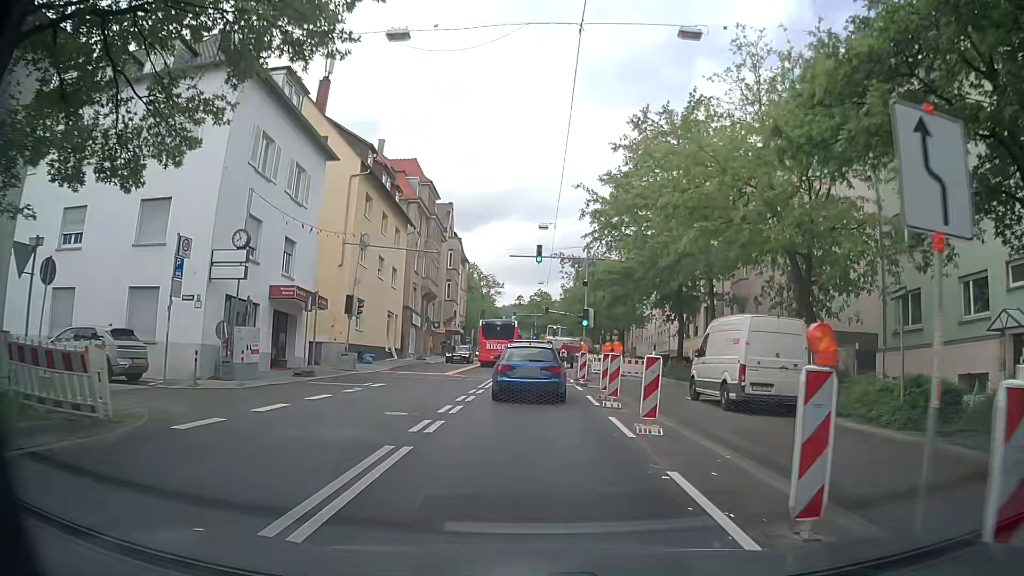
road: secondary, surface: asphalt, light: Day
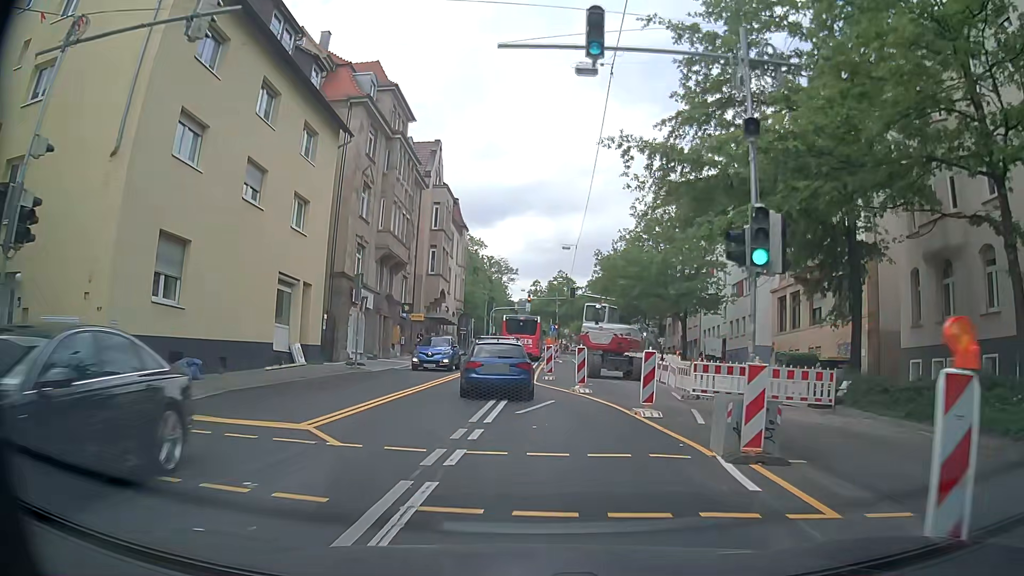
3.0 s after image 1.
(-0.5, +22.2) m; -2°
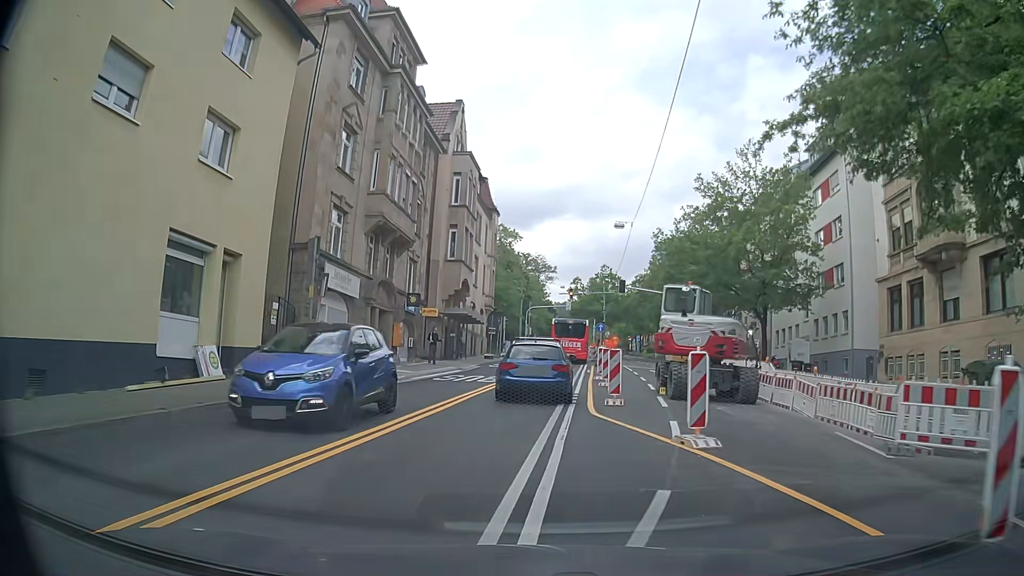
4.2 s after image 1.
(-0.2, +9.9) m; -3°
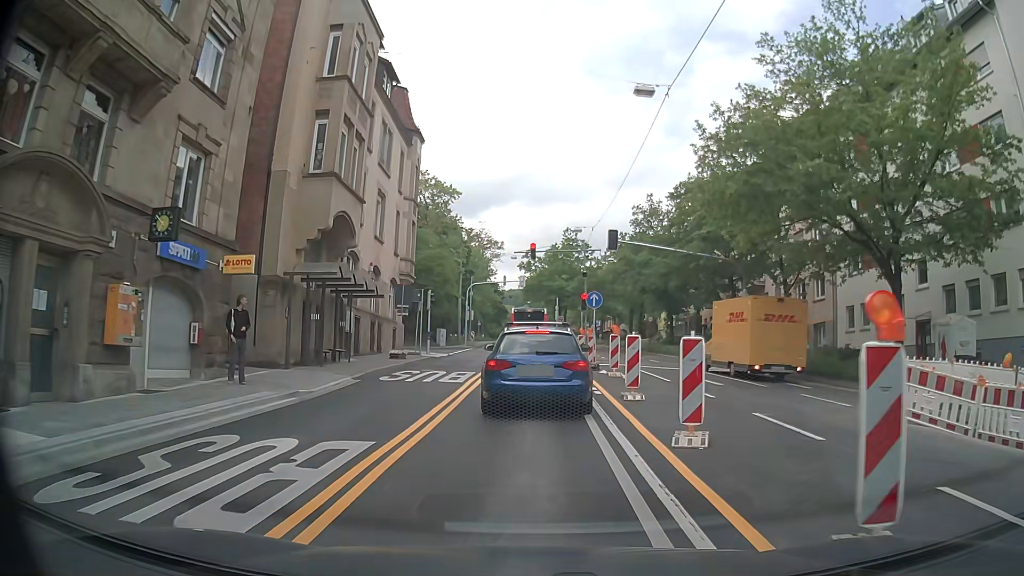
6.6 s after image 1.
(+0.1, +19.2) m; +5°
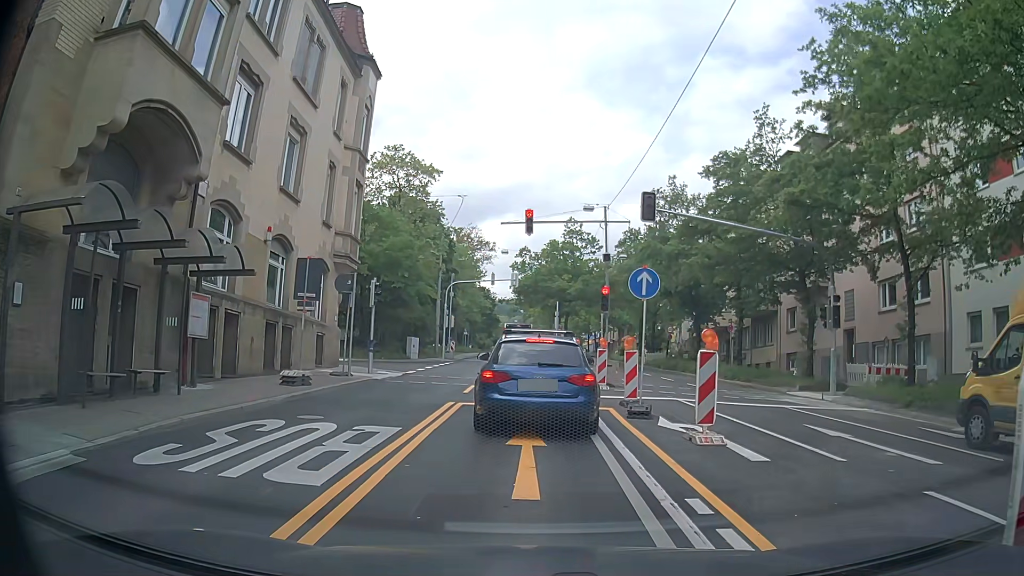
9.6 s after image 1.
(-0.1, +11.1) m; 0°
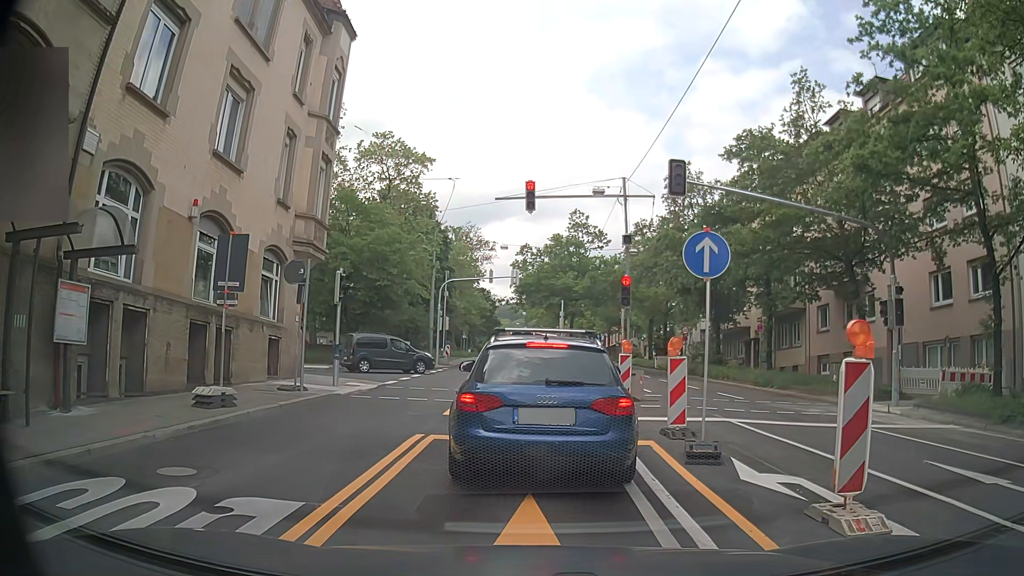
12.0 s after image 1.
(0.0, +4.3) m; -1°
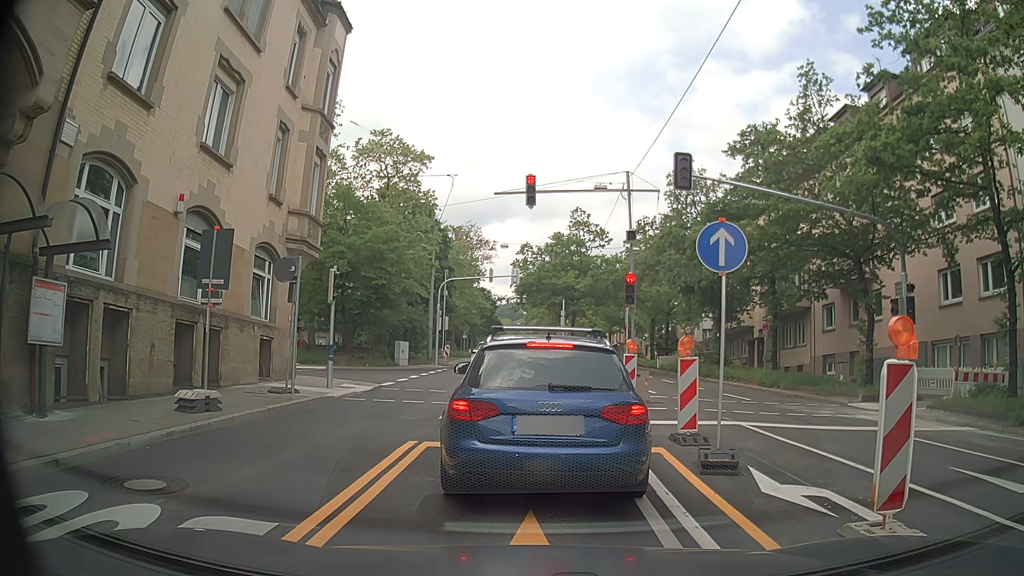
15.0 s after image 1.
(0.0, +0.7) m; 0°
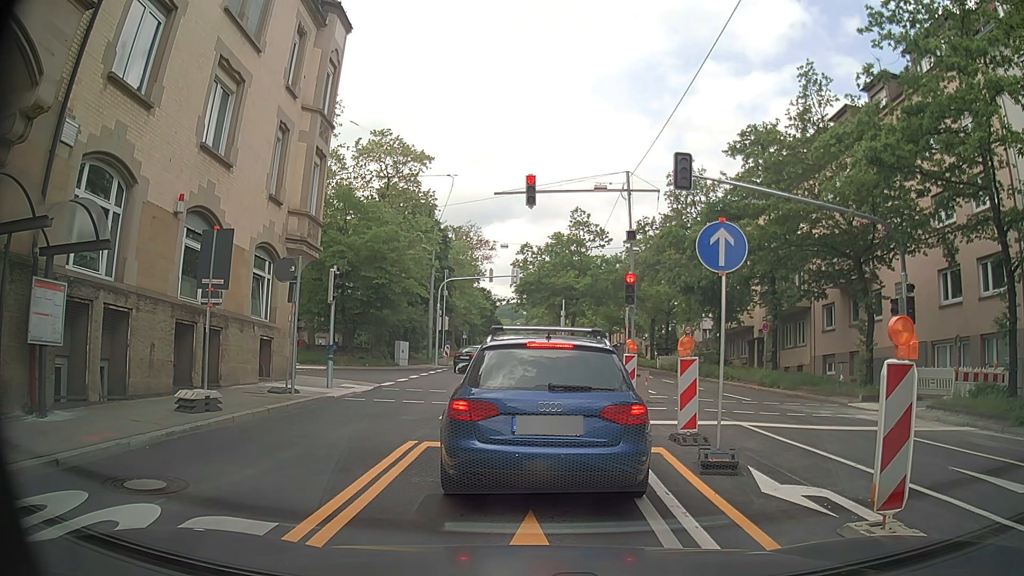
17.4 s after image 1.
(0.0, 0.0) m; 0°
